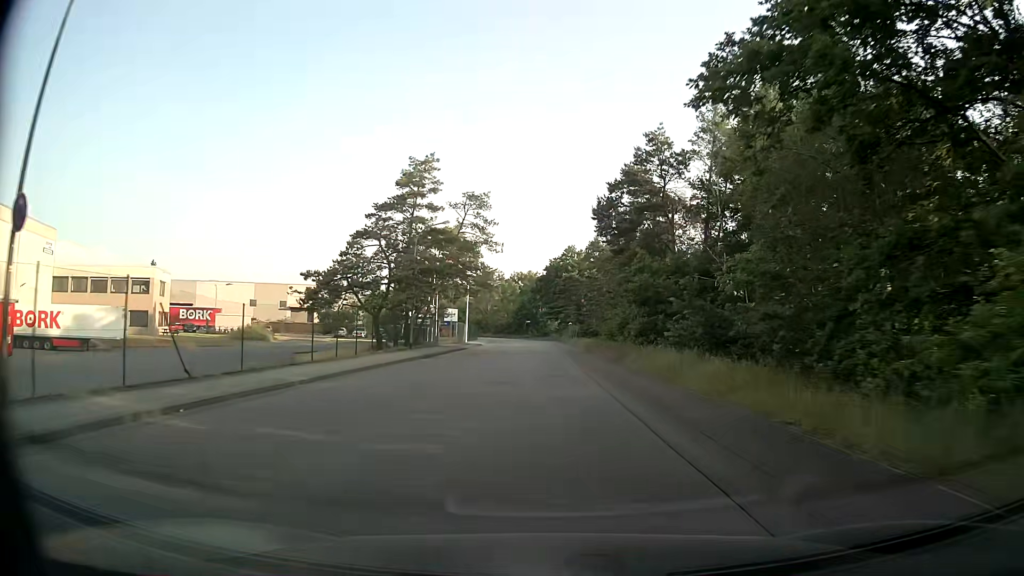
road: unclassified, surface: asphalt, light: Day
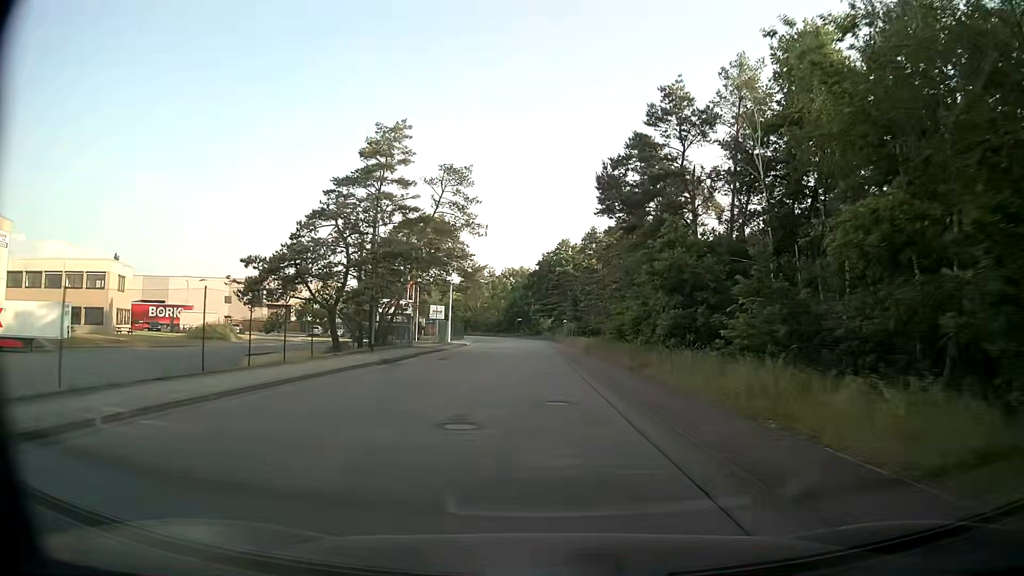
(0.0, +7.8) m; 0°
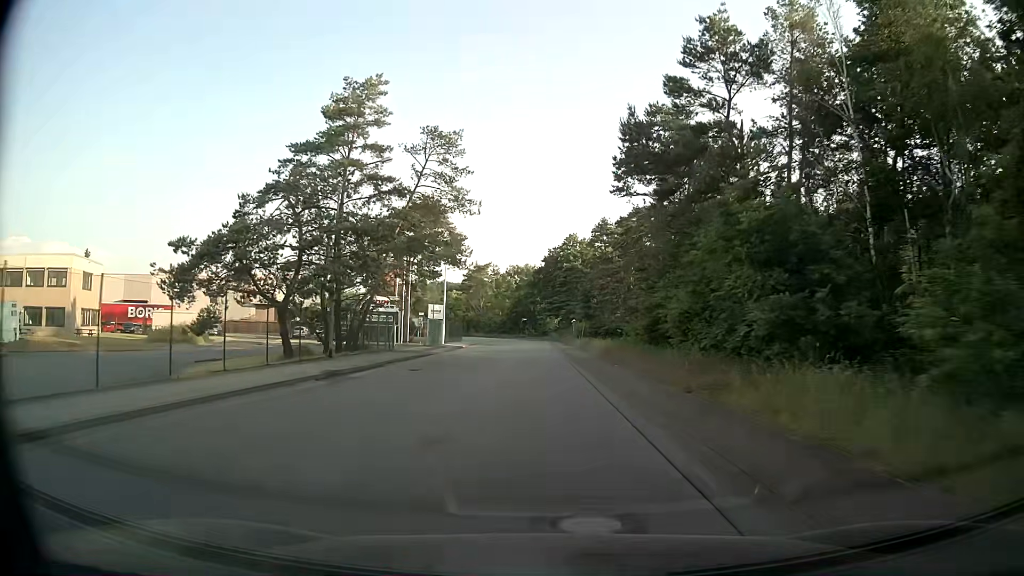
(0.0, +7.8) m; -1°
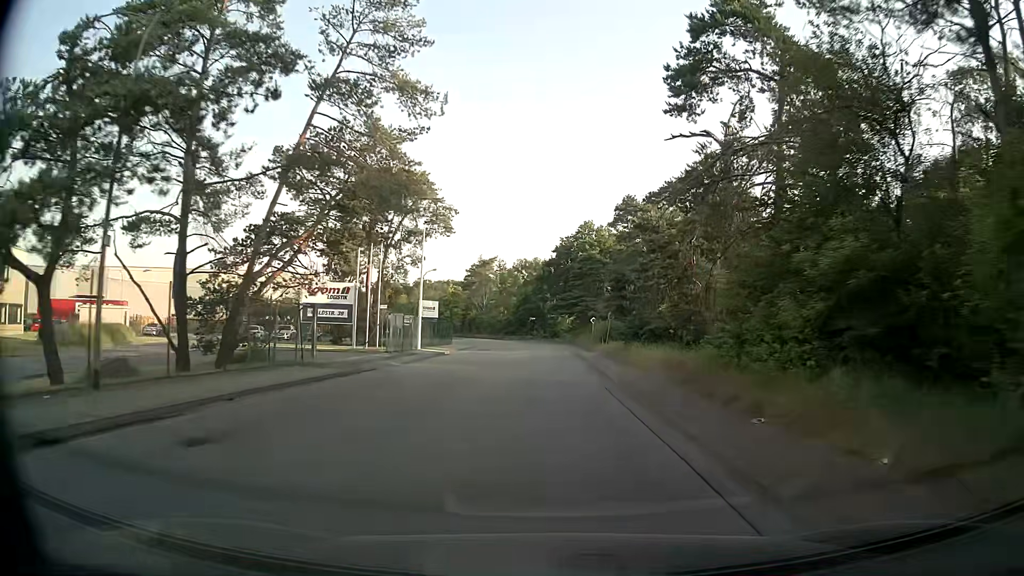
(0.0, +15.6) m; -1°
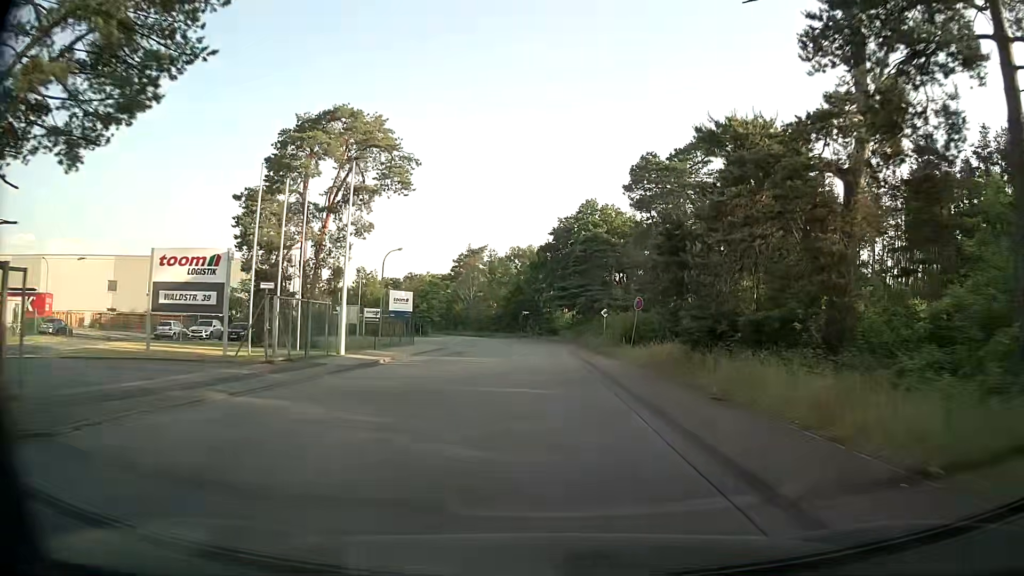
(+0.1, +15.6) m; 0°
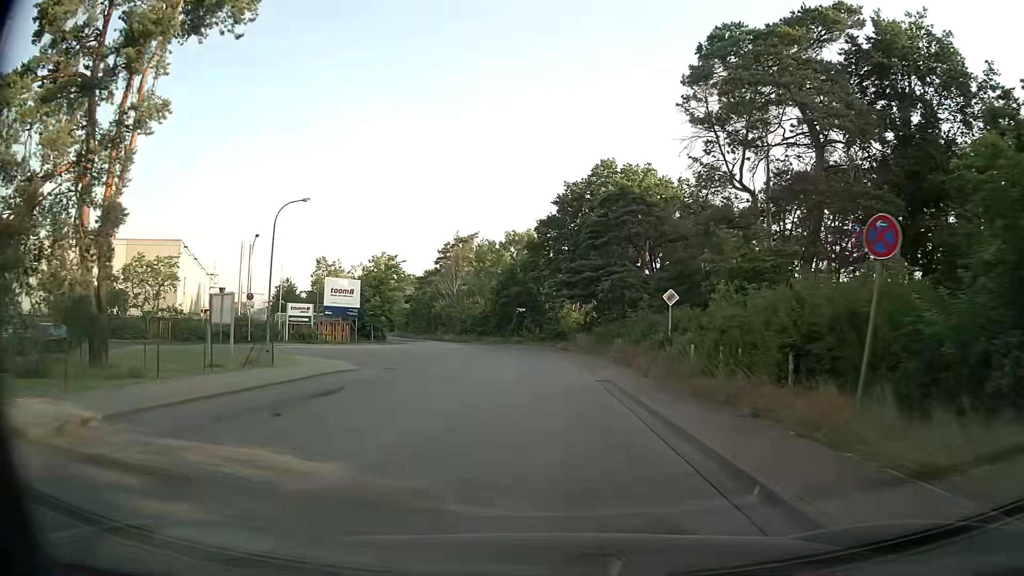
(+0.3, +23.4) m; 0°
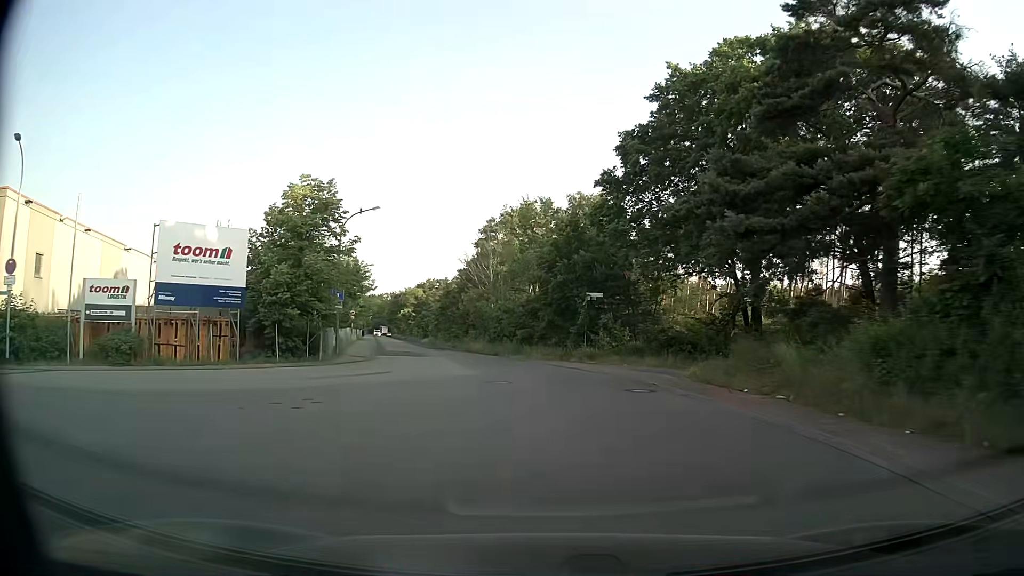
(-0.9, +31.1) m; -6°
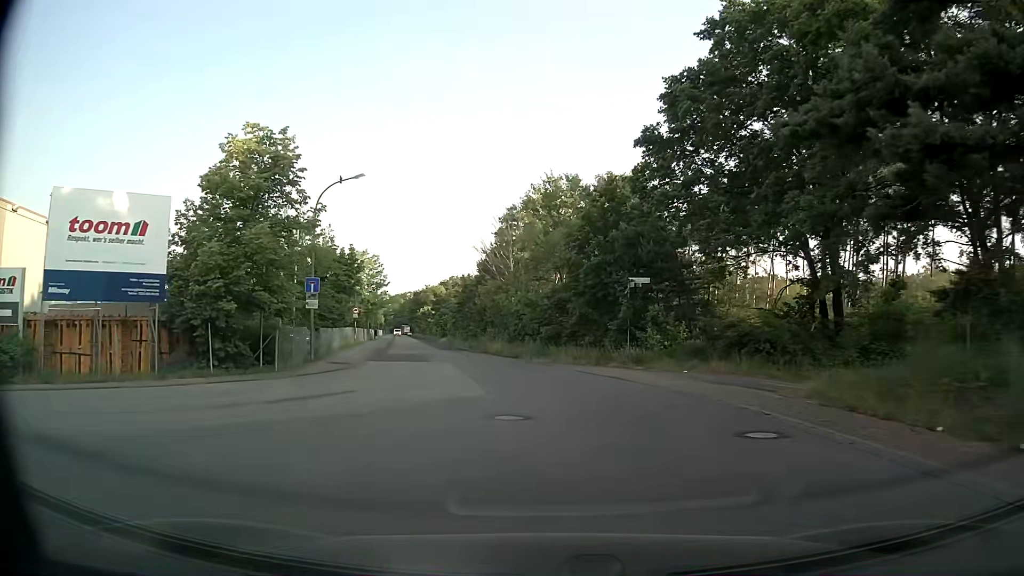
(-0.1, +7.7) m; -2°
(0, +10) (-1, +20) (-3, +30) (-5, +40) (-7, +49) (-9, +59) (-11, +69) (-13, +79) (-15, +89) (-17, +98) m
